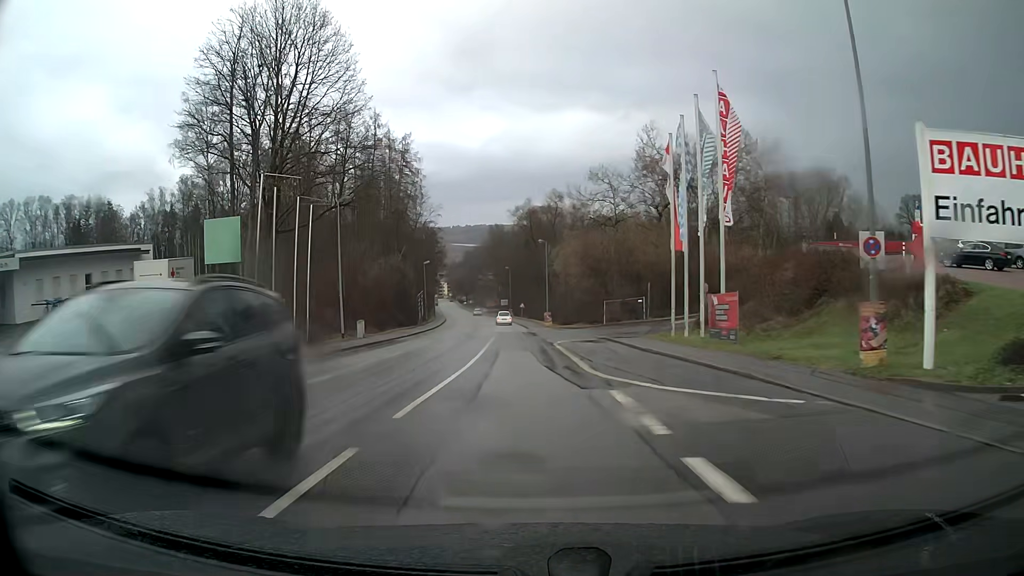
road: tertiary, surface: asphalt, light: Day
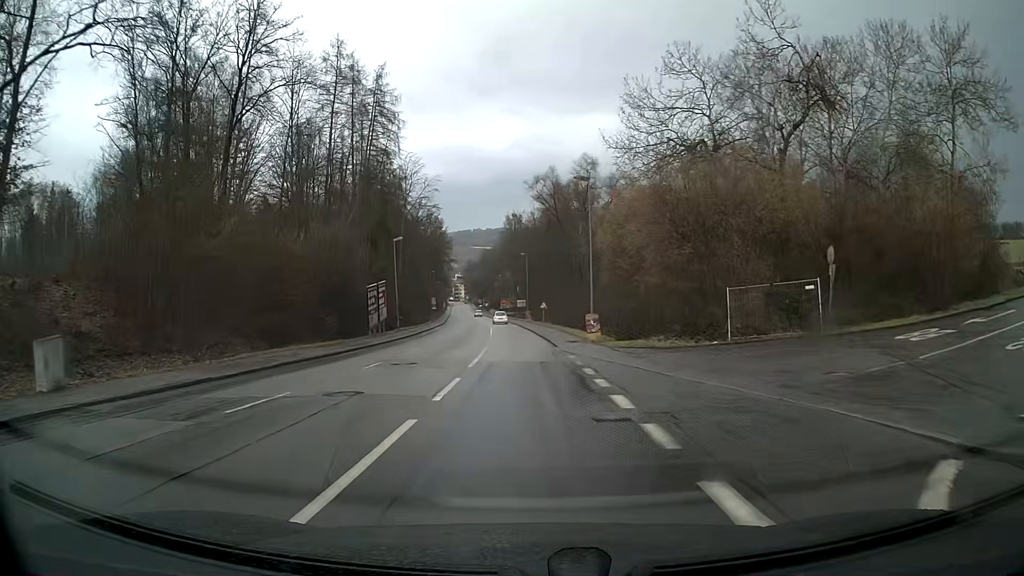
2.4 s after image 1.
(-0.4, +30.5) m; -2°
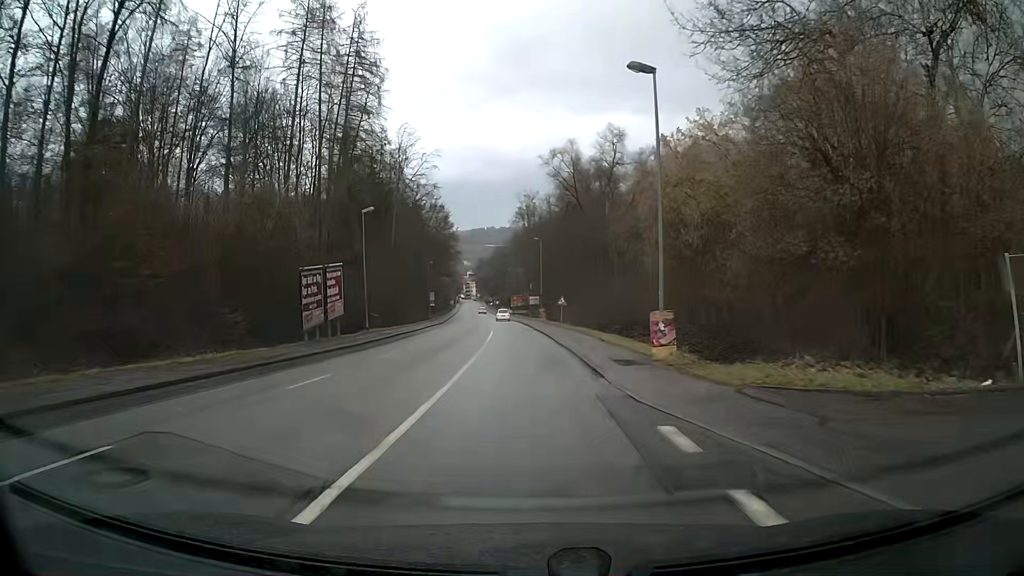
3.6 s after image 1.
(-0.2, +15.2) m; -1°
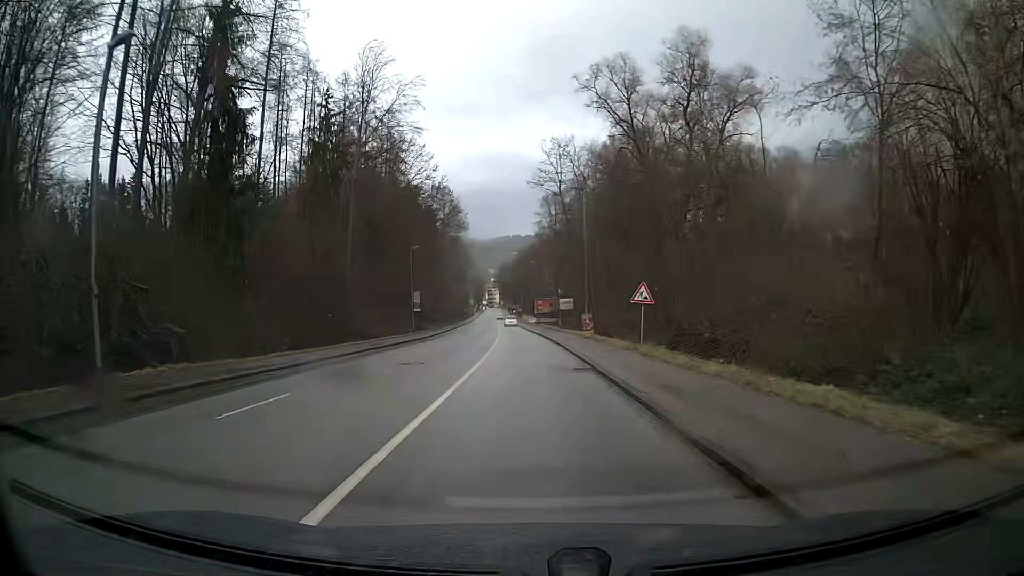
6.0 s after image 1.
(-0.7, +30.5) m; -2°
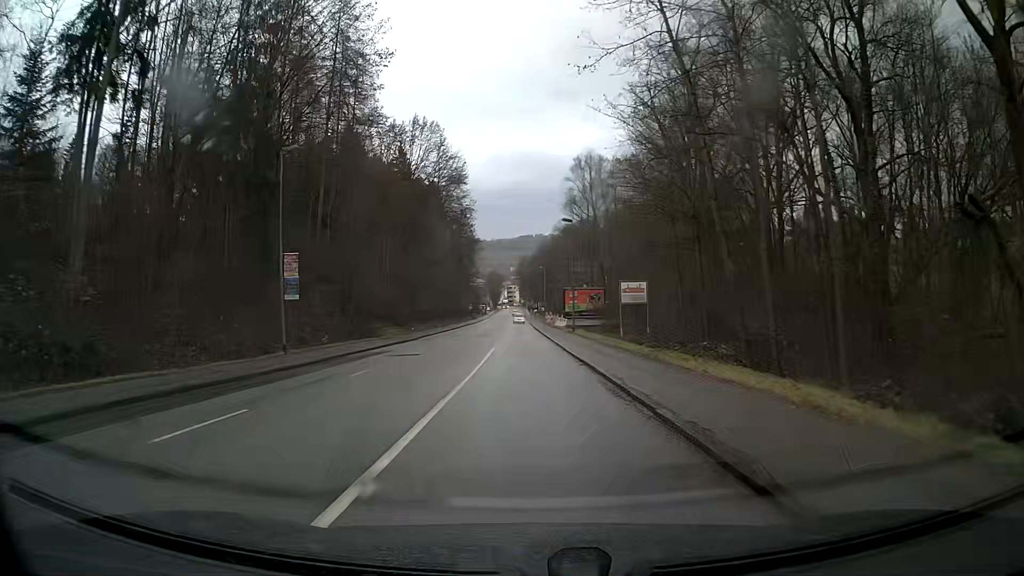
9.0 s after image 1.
(-0.6, +38.1) m; -2°
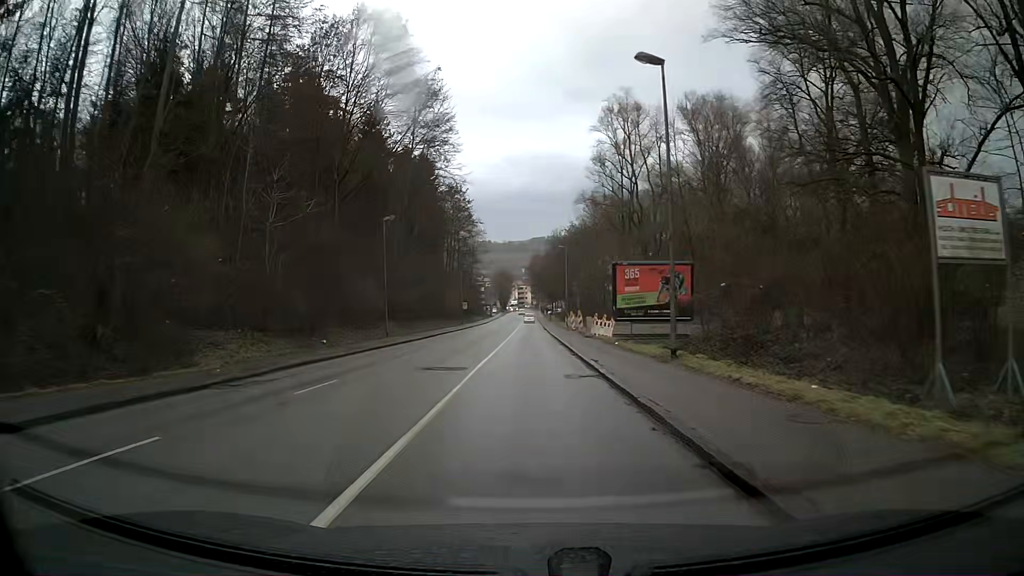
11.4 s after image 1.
(-0.4, +30.6) m; -1°
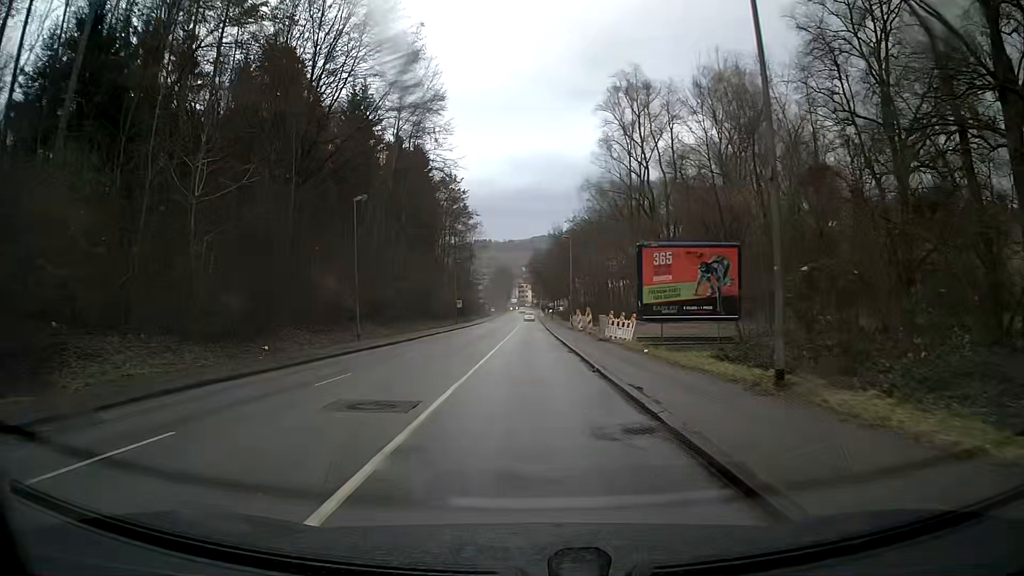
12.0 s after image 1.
(0.0, +7.6) m; 0°
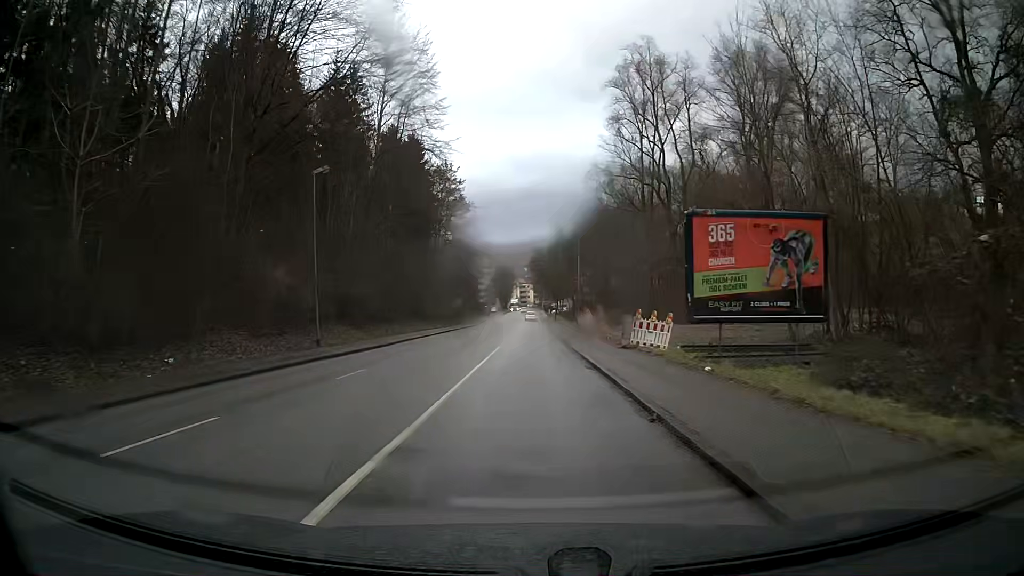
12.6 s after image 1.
(0.0, +7.6) m; 0°
(0, +10) (0, +20) (0, +30) (0, +40) (0, +50) (0, +60) (0, +70) (0, +80) (0, +90) (0, +100) m
